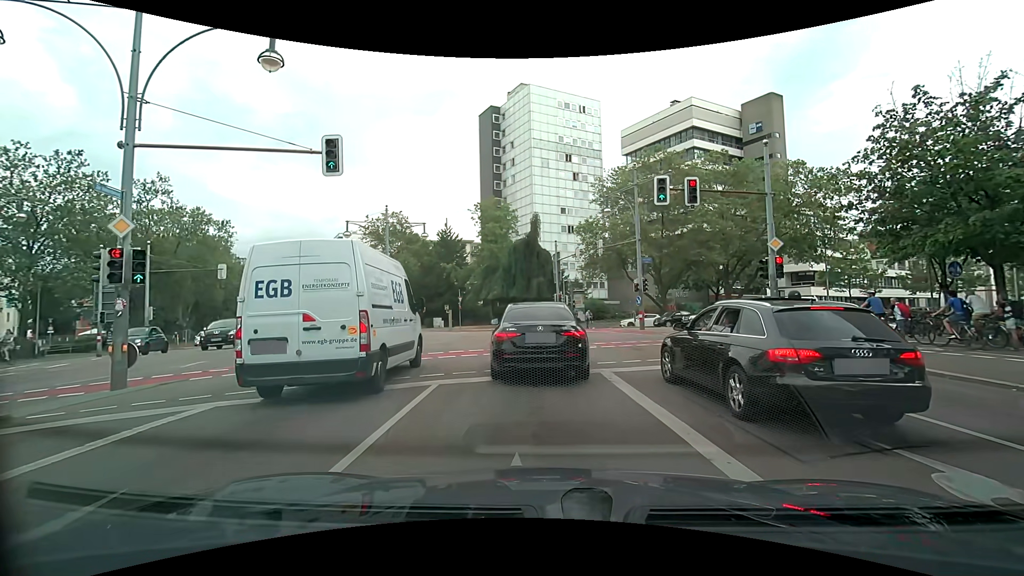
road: secondary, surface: asphalt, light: Day
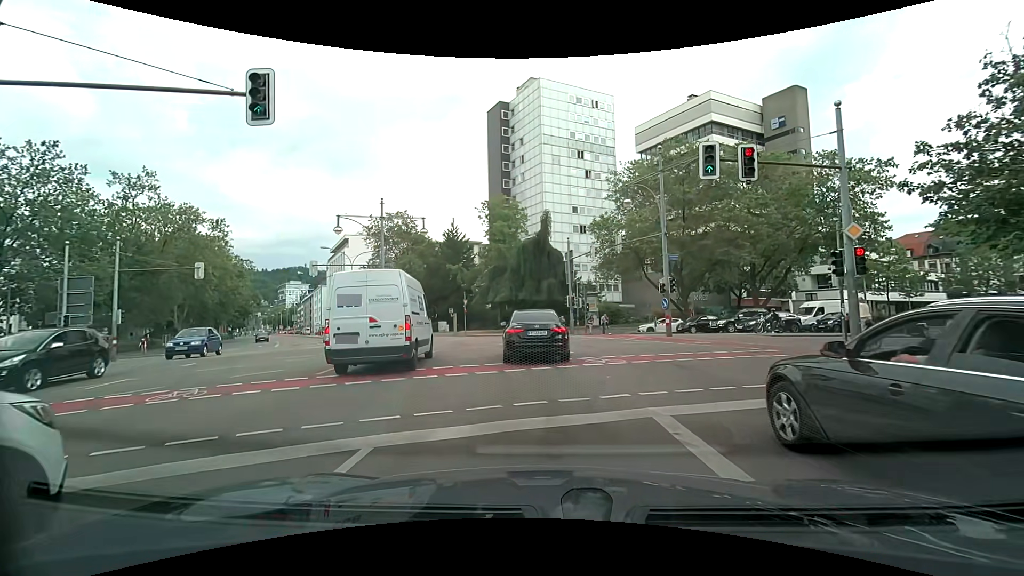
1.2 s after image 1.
(+0.1, +4.2) m; +2°
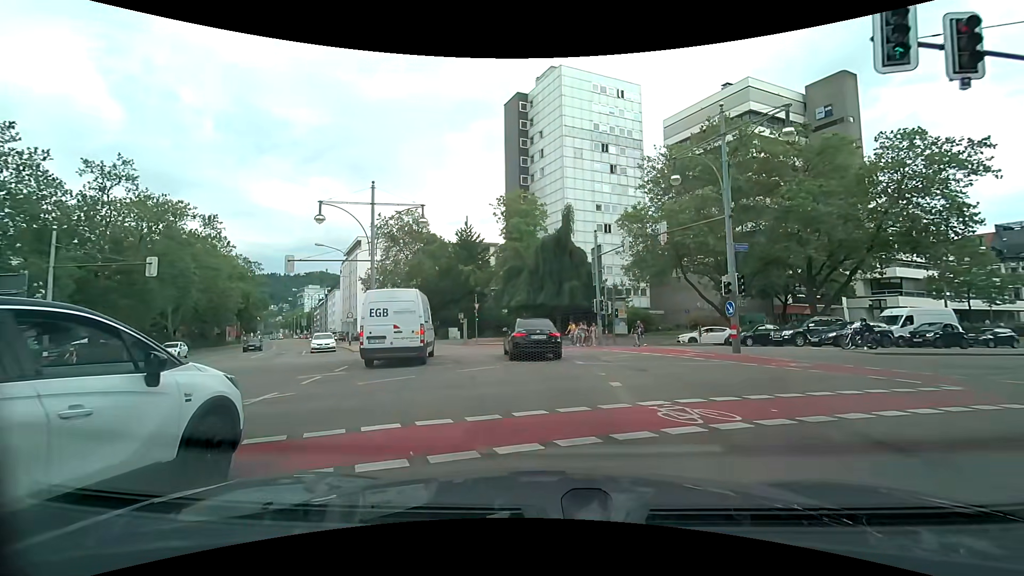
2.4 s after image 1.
(-0.1, +6.6) m; -2°
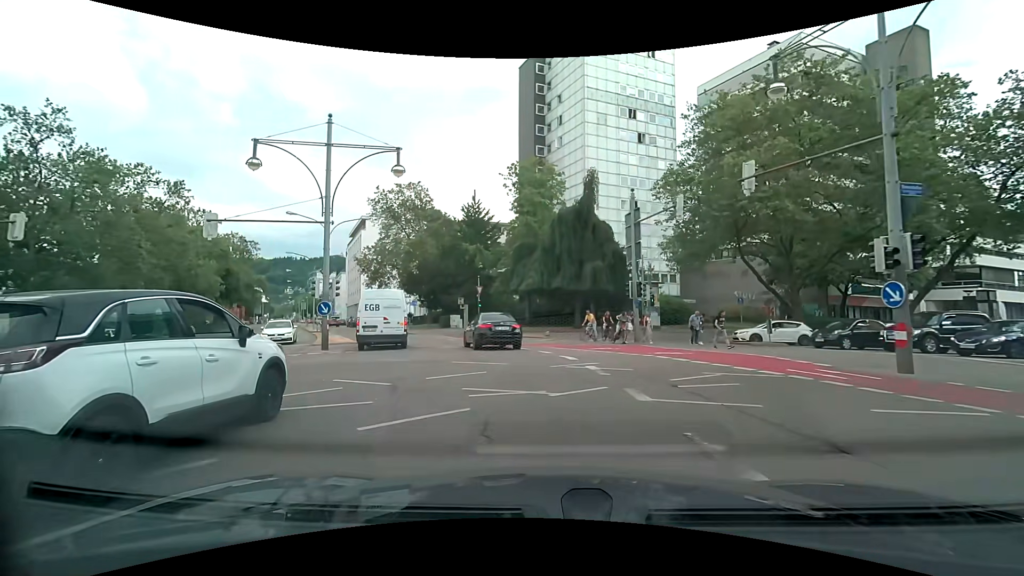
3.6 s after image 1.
(-0.1, +8.6) m; -1°
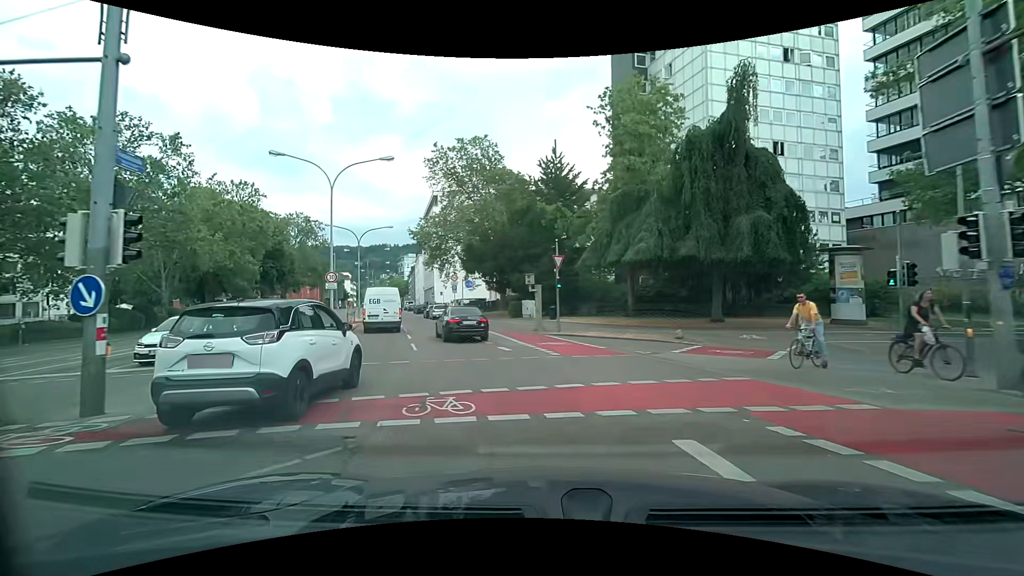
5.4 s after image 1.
(-1.2, +15.3) m; -9°
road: primary
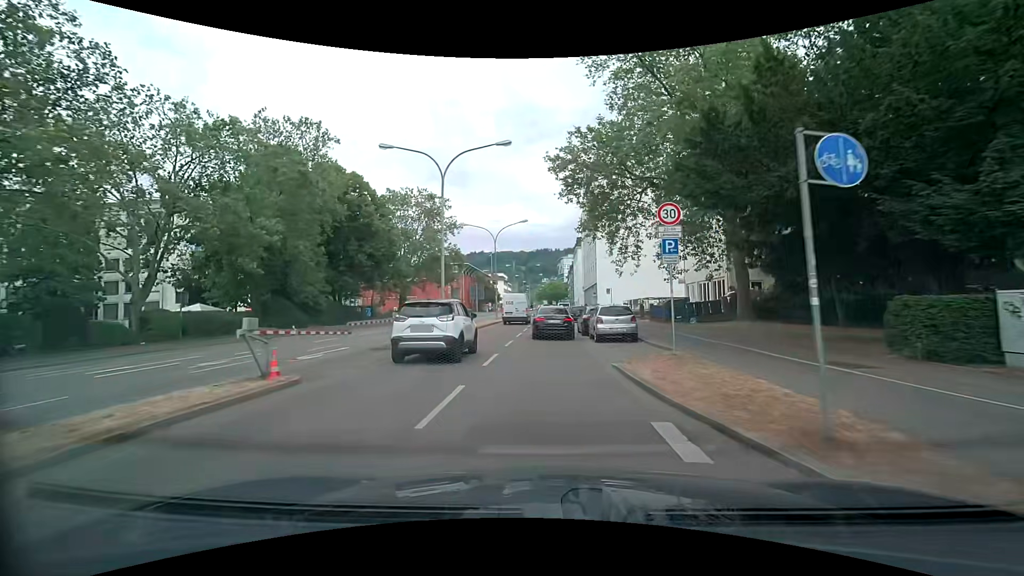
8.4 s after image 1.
(-6.5, +28.9) m; -19°
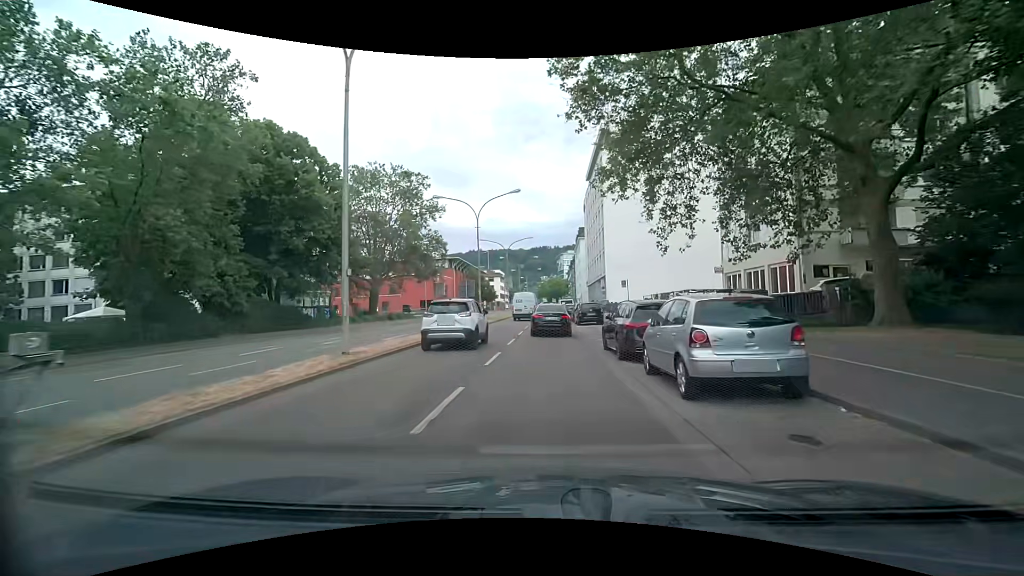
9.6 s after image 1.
(-0.1, +12.3) m; -1°
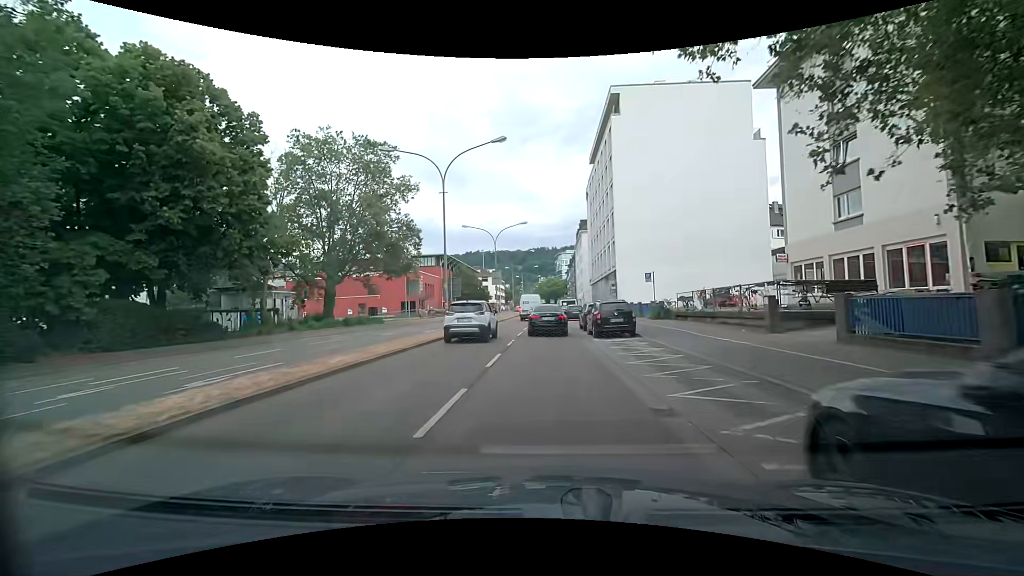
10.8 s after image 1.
(0.0, +12.2) m; +1°
(0, +10) (0, +20) (0, +30) (0, +40) (0, +50) (0, +60) (0, +70) (0, +80) (0, +90) (0, +100) m
